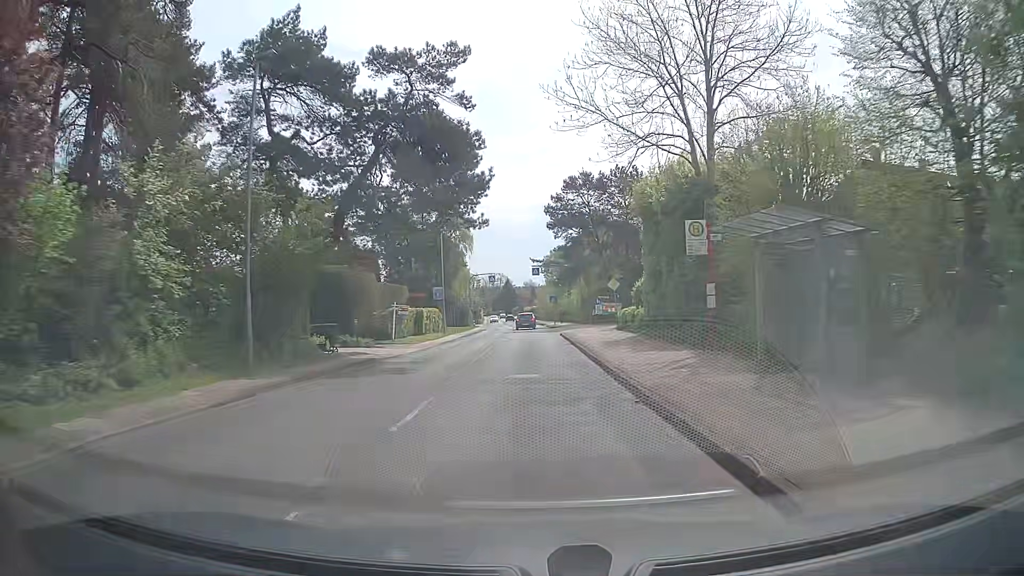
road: tertiary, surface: asphalt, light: Day
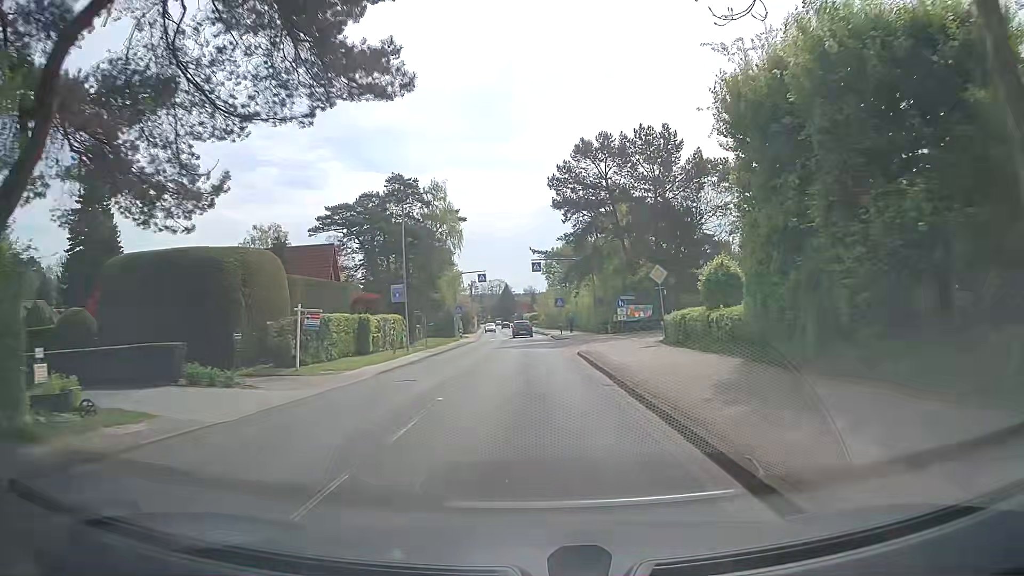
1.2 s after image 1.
(+0.1, +15.2) m; +1°
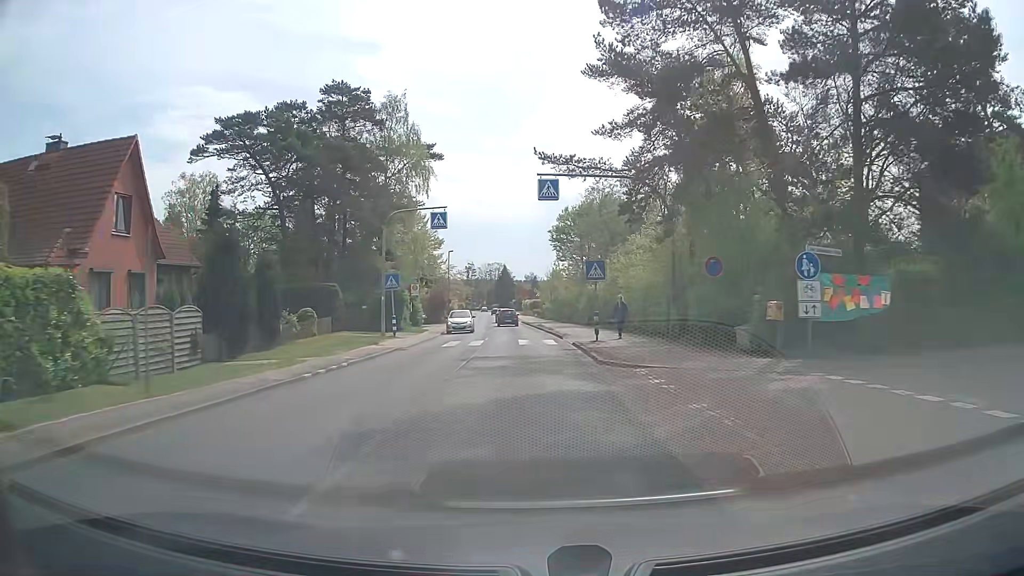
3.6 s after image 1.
(-0.2, +30.2) m; 0°
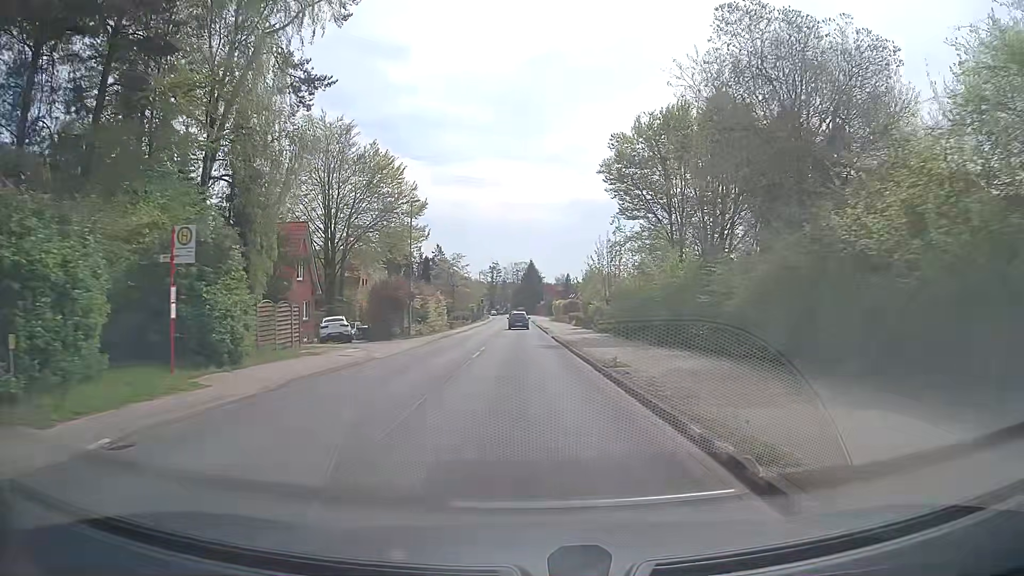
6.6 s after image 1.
(-0.7, +36.0) m; -3°
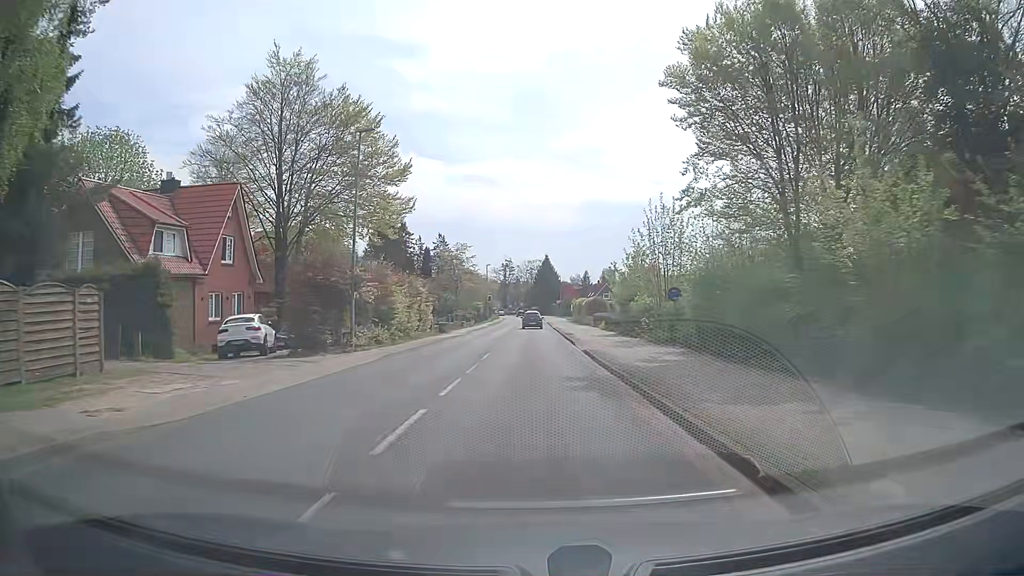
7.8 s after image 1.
(-0.1, +15.0) m; -1°
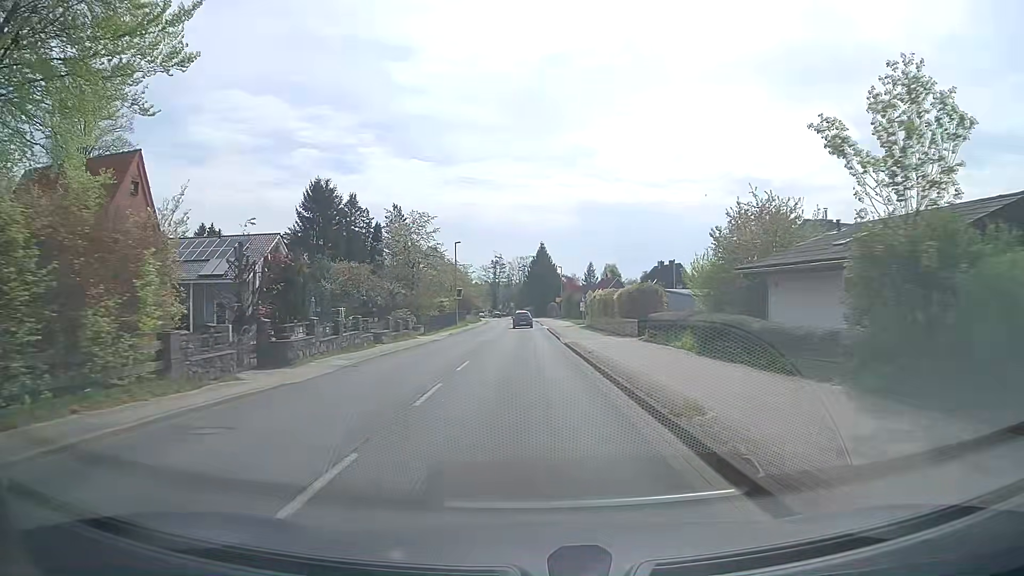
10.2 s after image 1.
(+0.1, +30.7) m; +1°
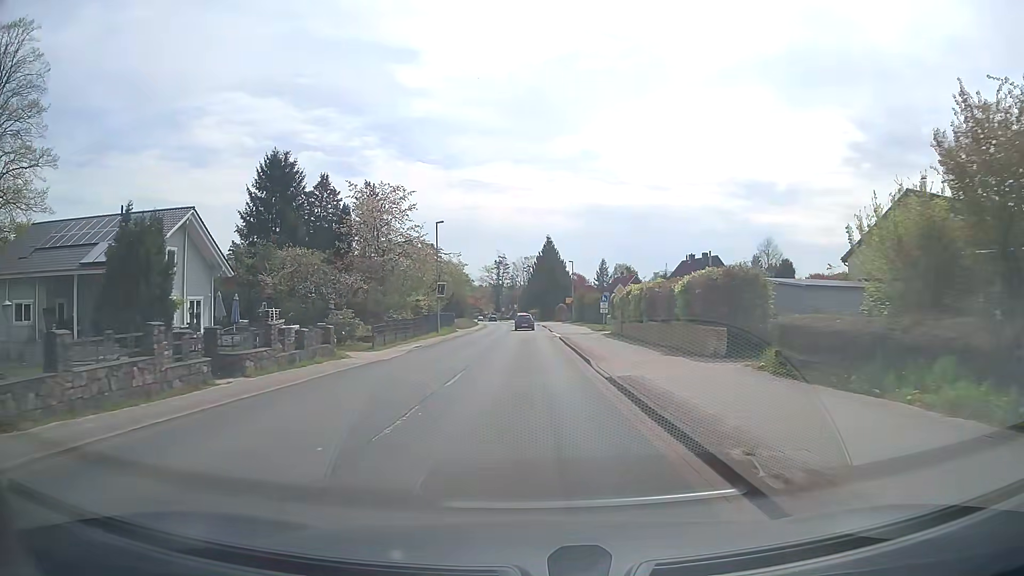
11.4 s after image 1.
(-0.2, +15.2) m; -1°
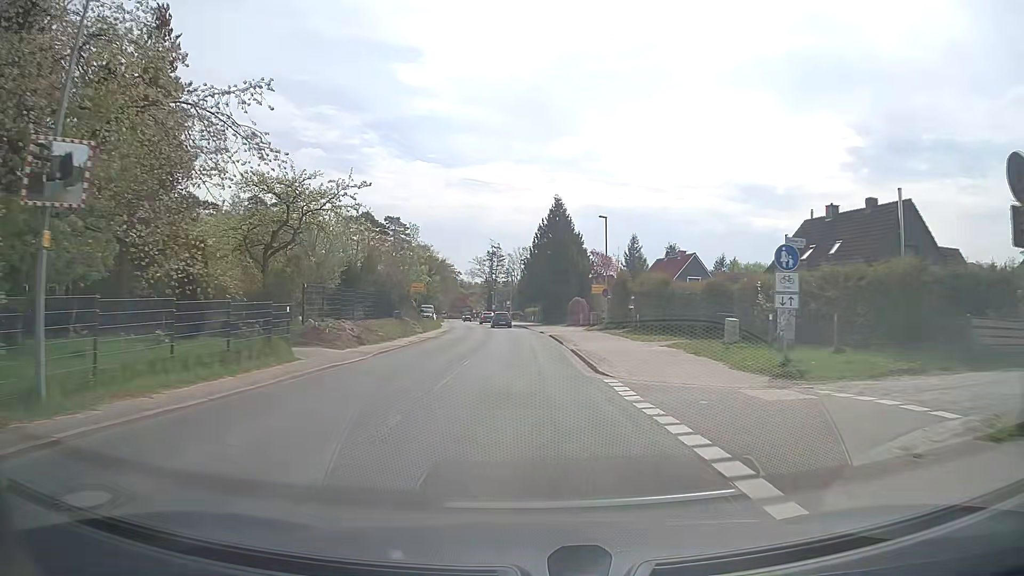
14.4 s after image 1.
(0.0, +38.7) m; 0°
(0, +10) (0, +20) (0, +30) (-1, +40) (-1, +50) (-2, +60) (-3, +70) (-4, +80) (-6, +90) (-7, +100) m
